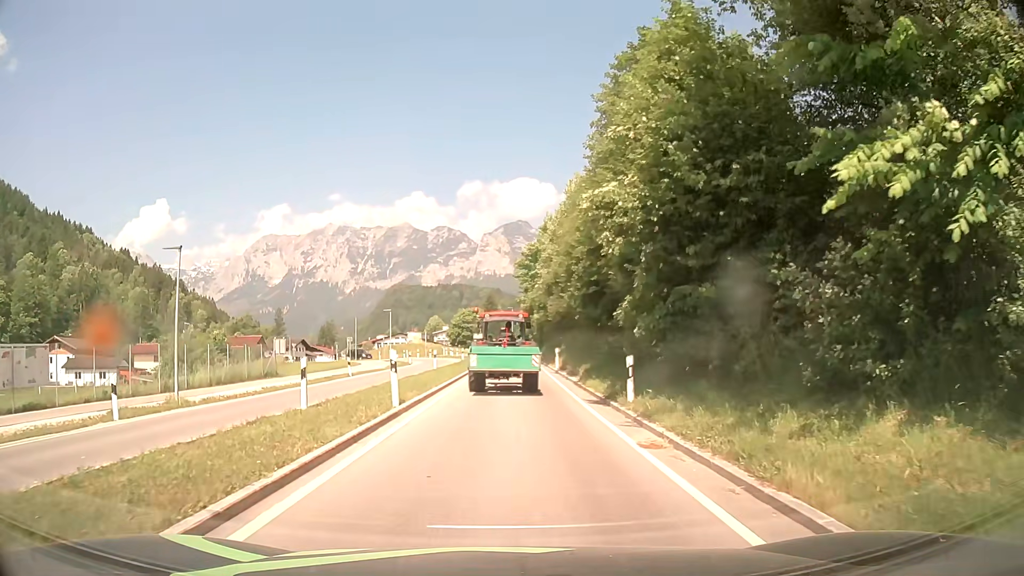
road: primary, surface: asphalt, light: Day
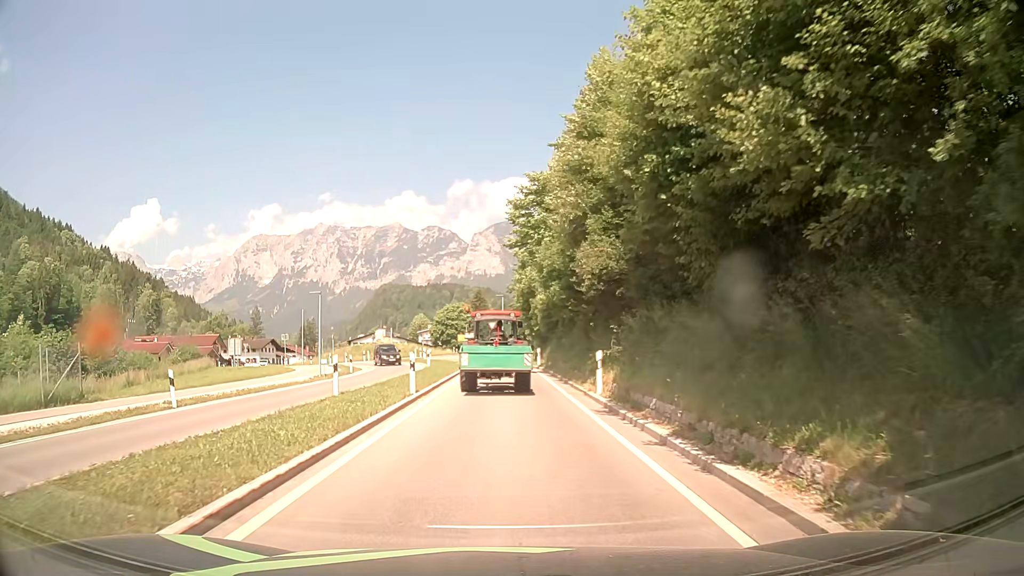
(+0.1, +20.5) m; 0°
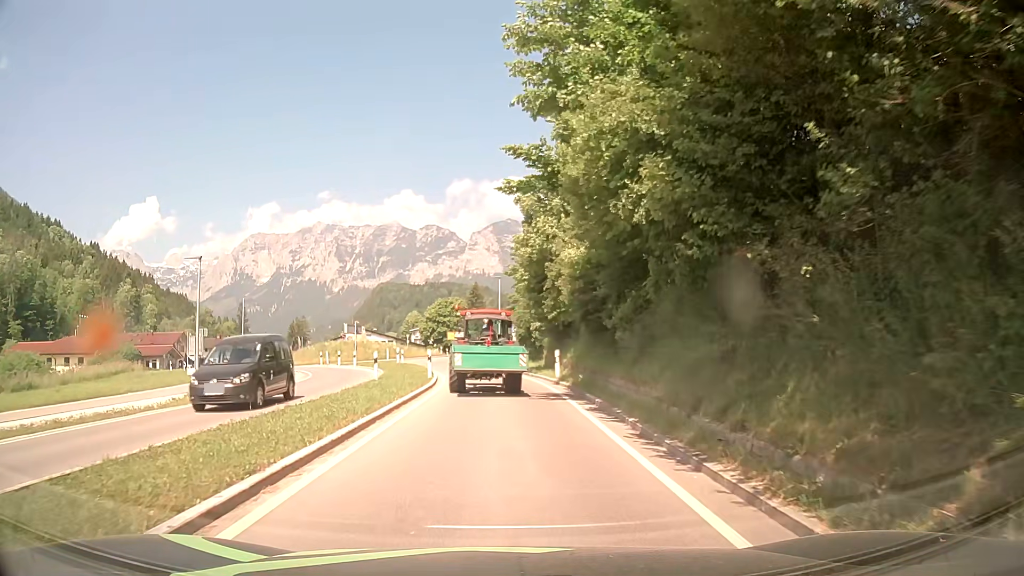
(+0.3, +16.5) m; 0°
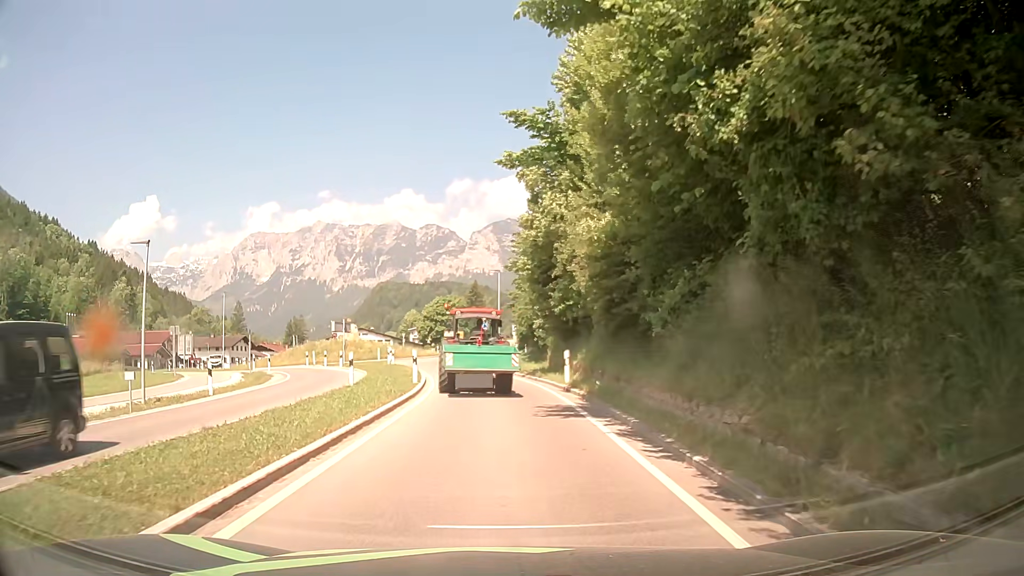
(0.0, +4.0) m; -1°
(0, +10) (0, +20) (-1, +30) (-2, +40) (-4, +50) (-4, +60) (-3, +70) (-2, +80) (-1, +90) (0, +99) m
